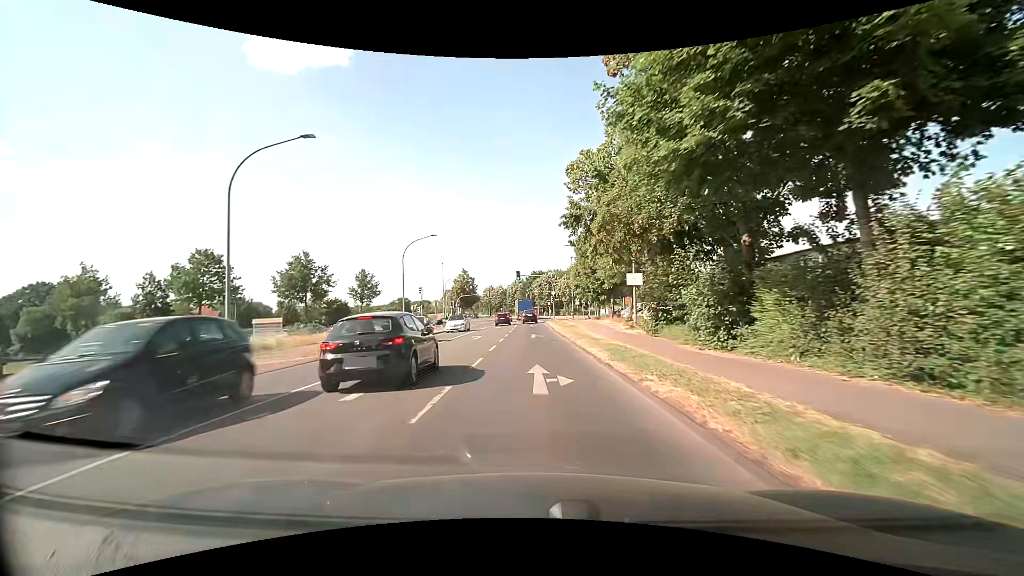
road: primary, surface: asphalt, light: Day
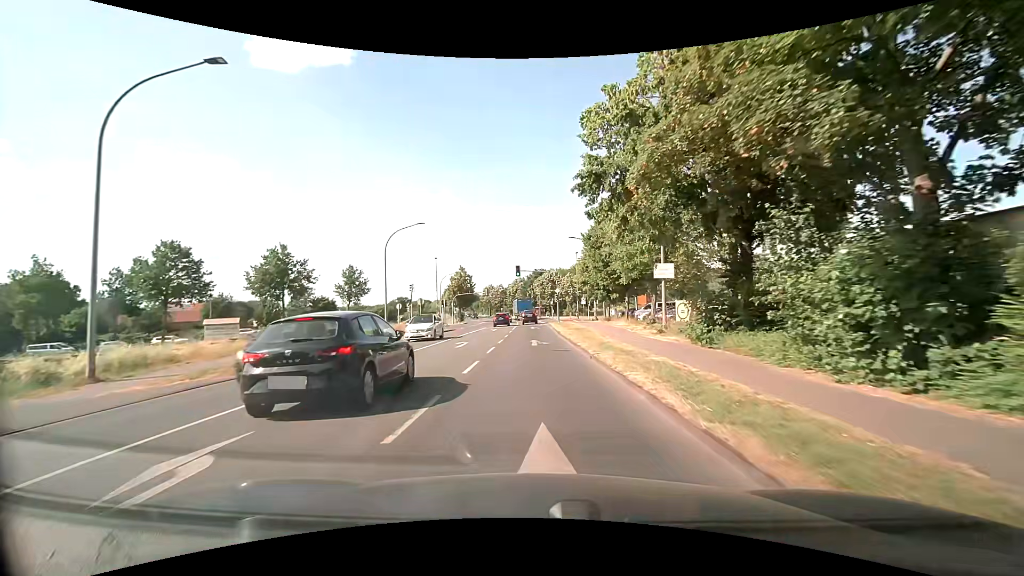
(0.0, +7.0) m; 0°
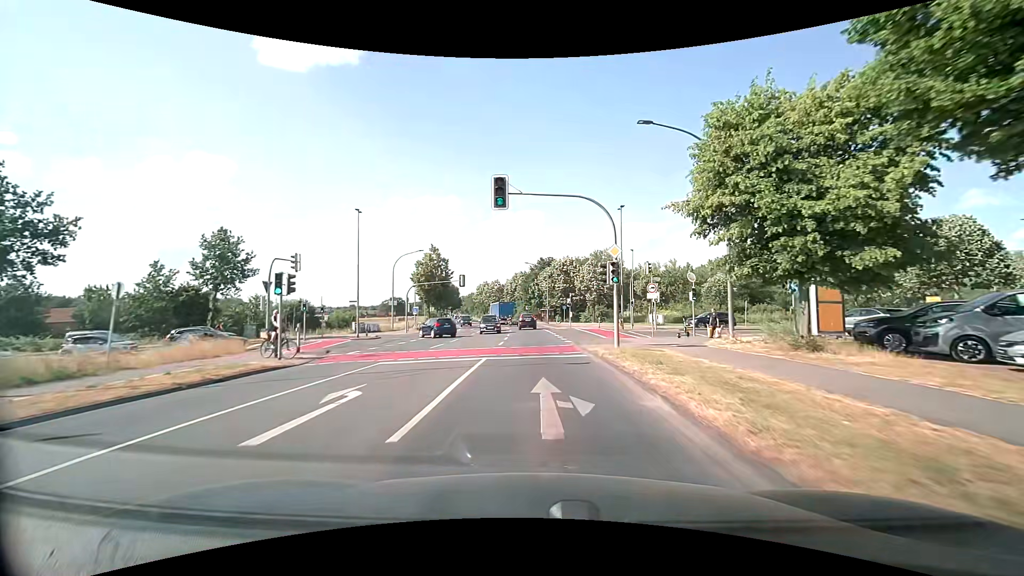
(-0.6, +36.4) m; -1°
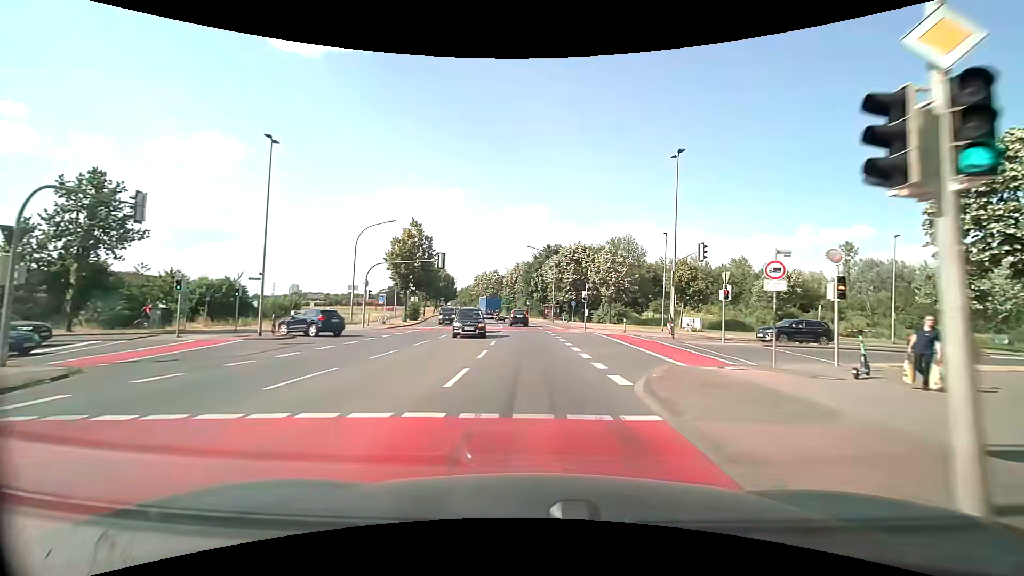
(0.0, +14.8) m; 0°
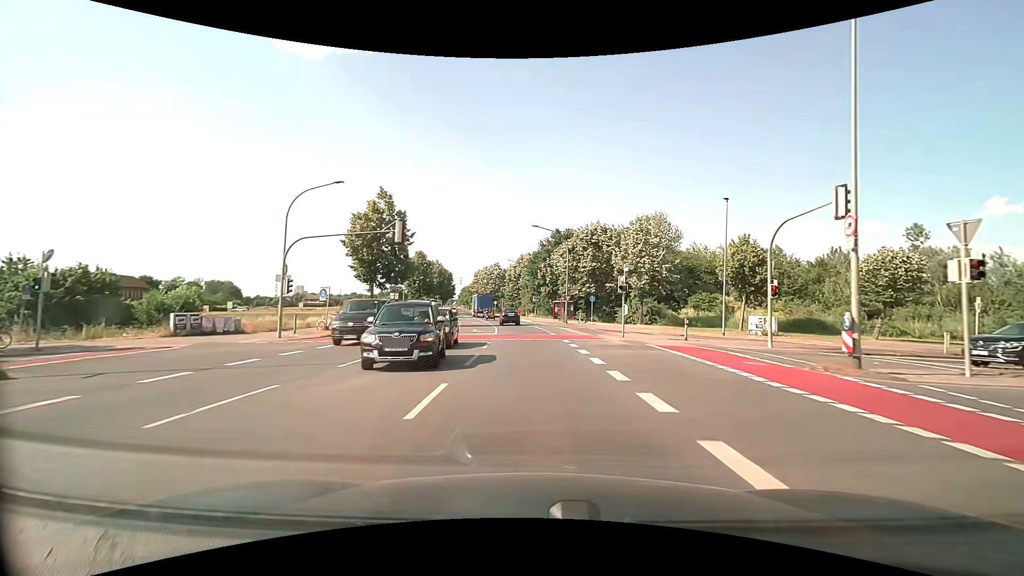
(-0.1, +14.9) m; -1°
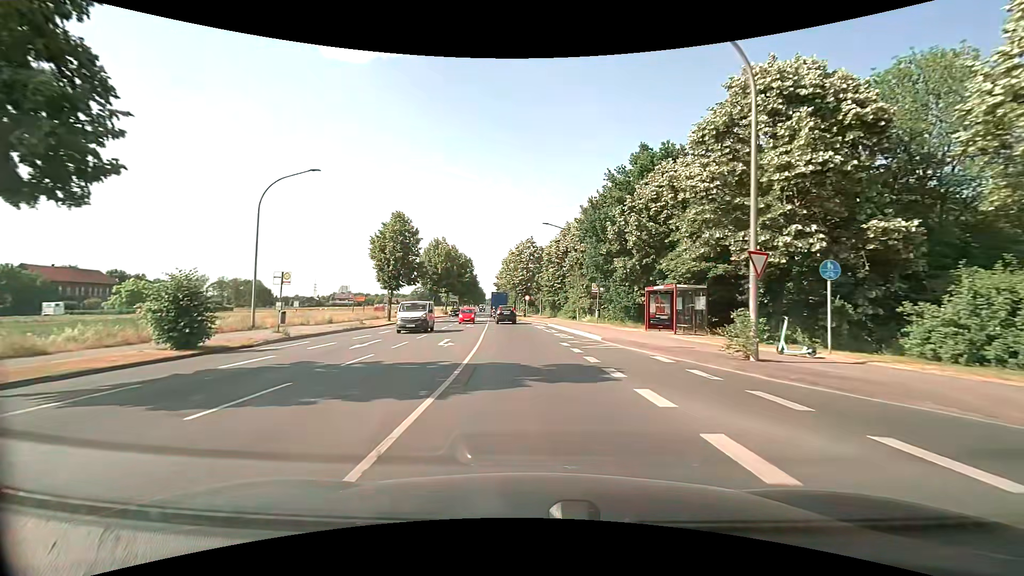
(-1.1, +37.0) m; -5°
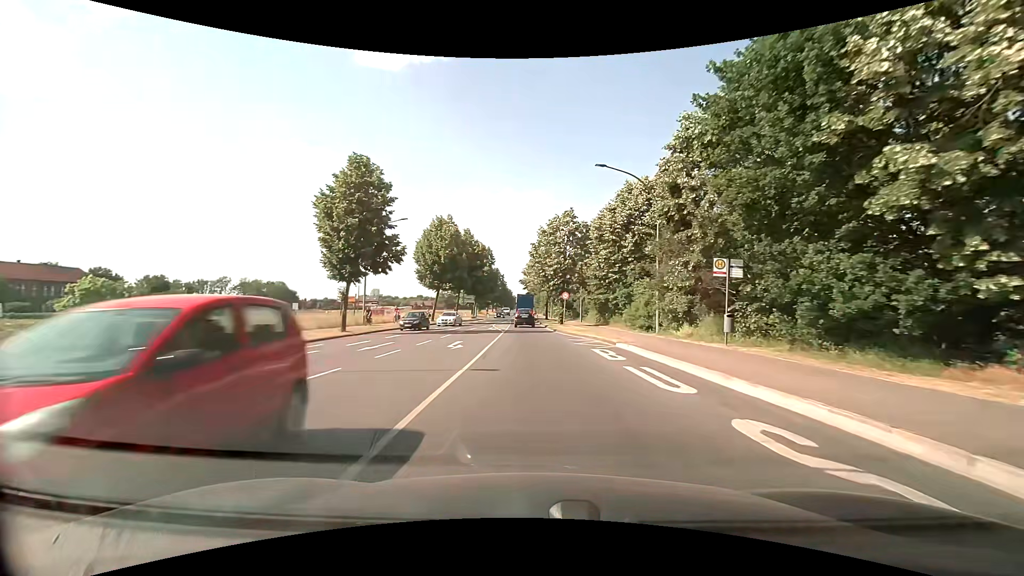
(-0.9, +21.5) m; -4°
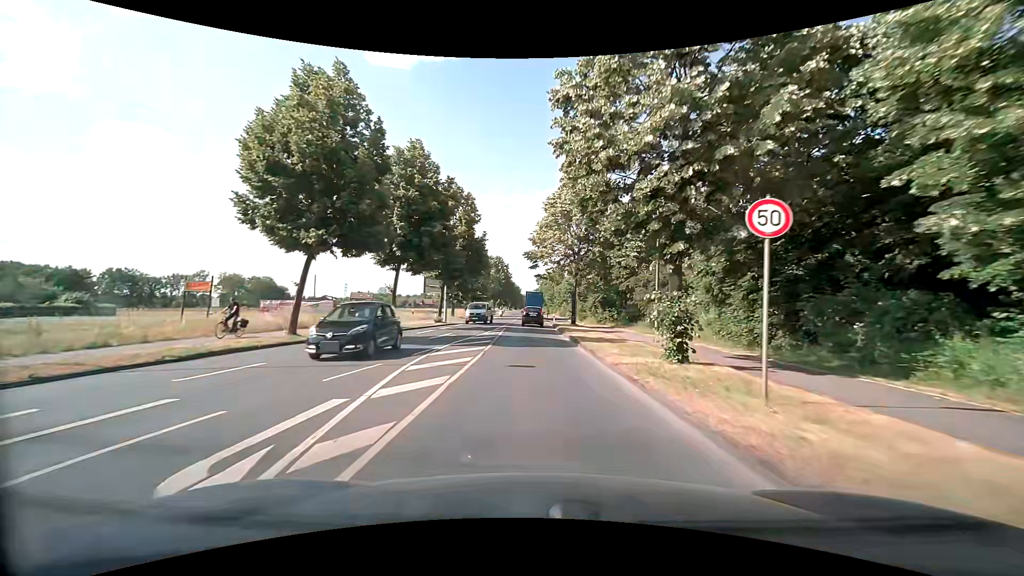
(-0.5, +36.0) m; -1°
(0, +10) (0, +20) (0, +30) (0, +40) (0, +50) (0, +60) (0, +70) (0, +80) (0, +90) (0, +100) m
